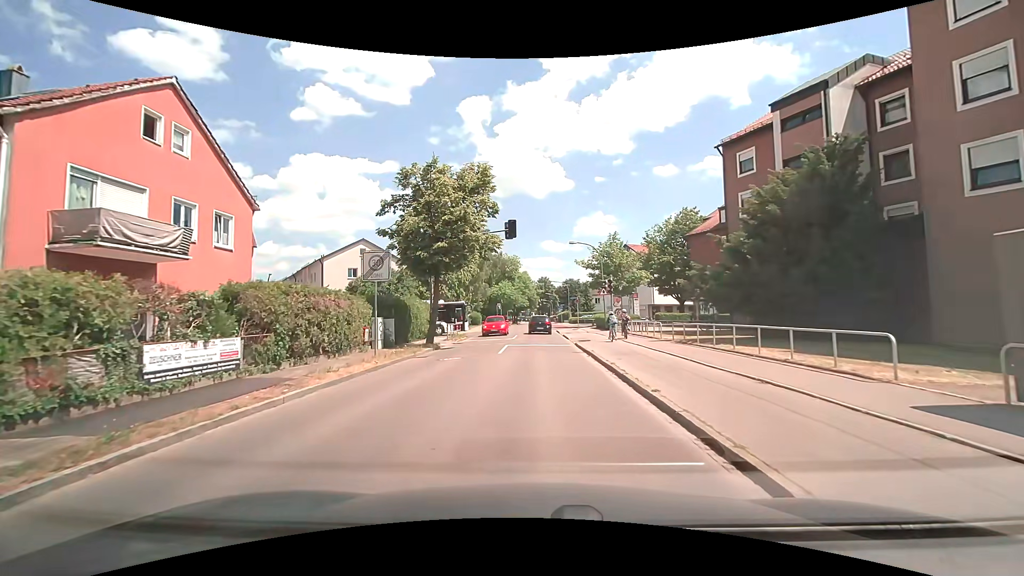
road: tertiary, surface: asphalt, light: Day
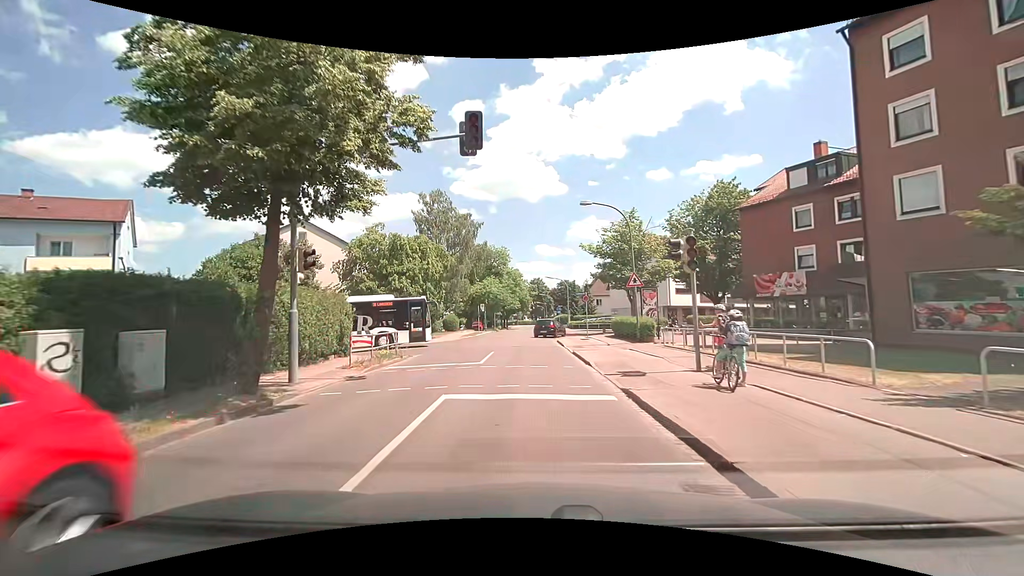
(0.0, +14.8) m; 0°
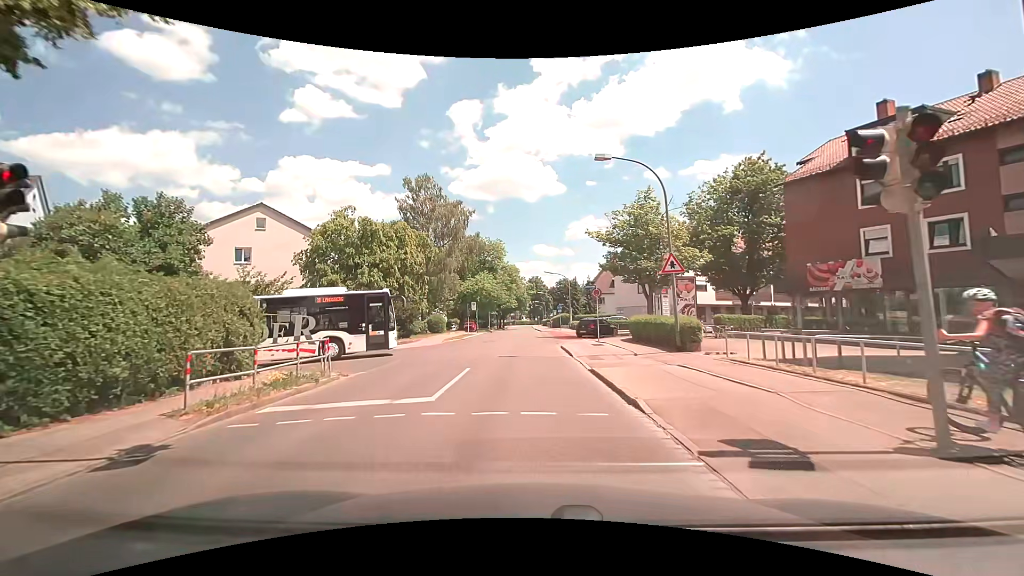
(0.0, +7.1) m; +1°
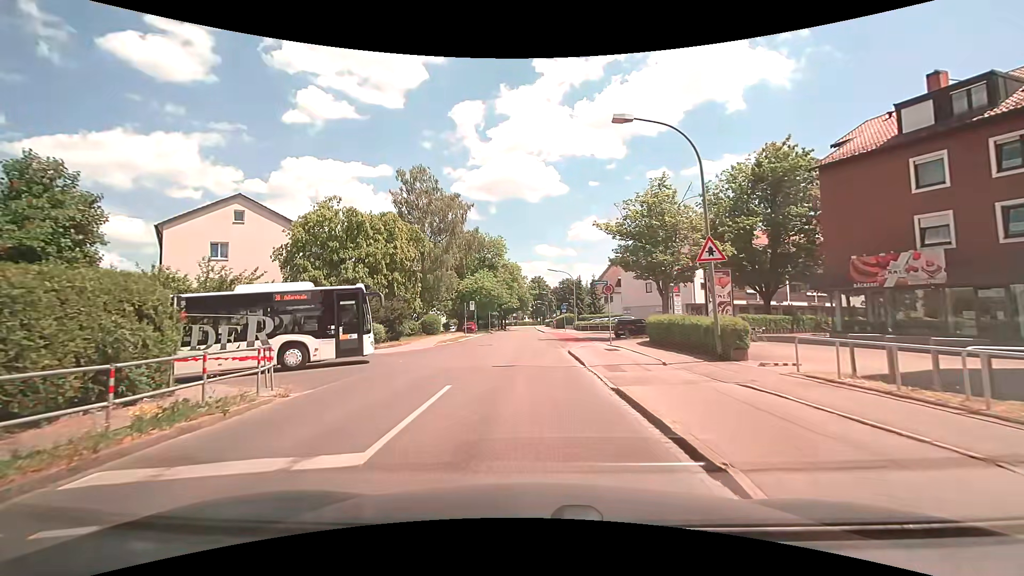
(0.0, +3.6) m; -1°
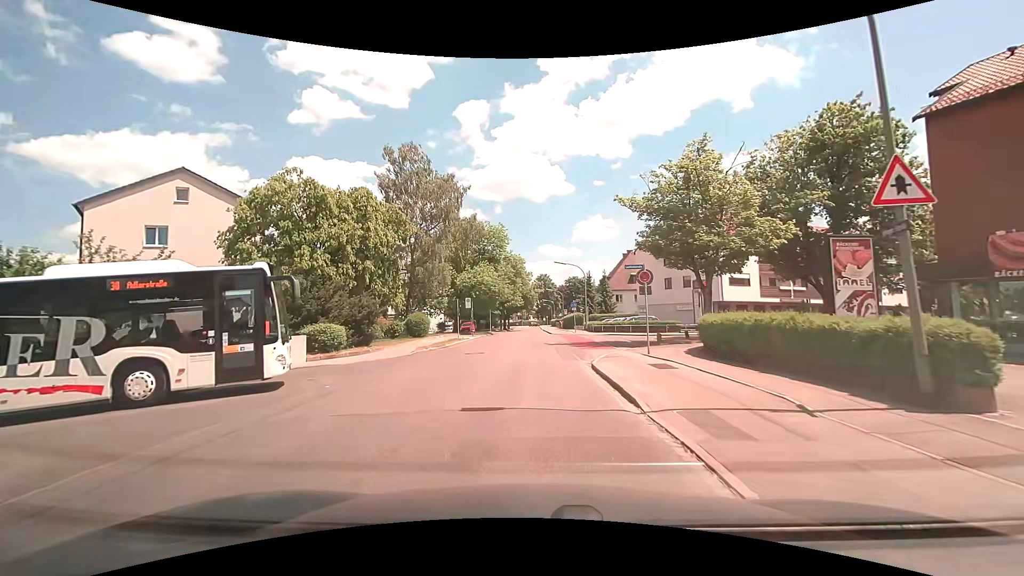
(0.0, +7.0) m; 0°
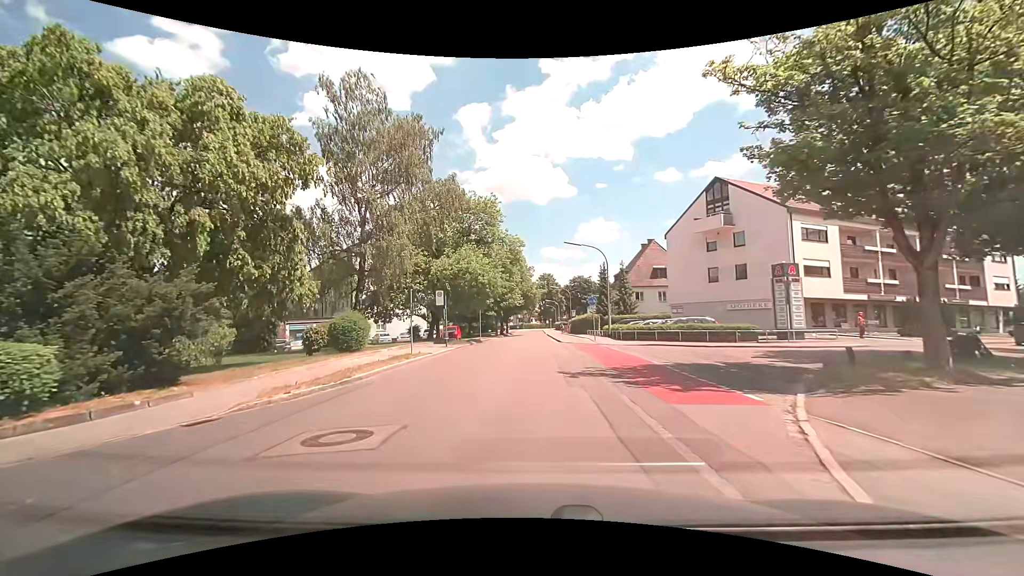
(-0.1, +14.6) m; 0°
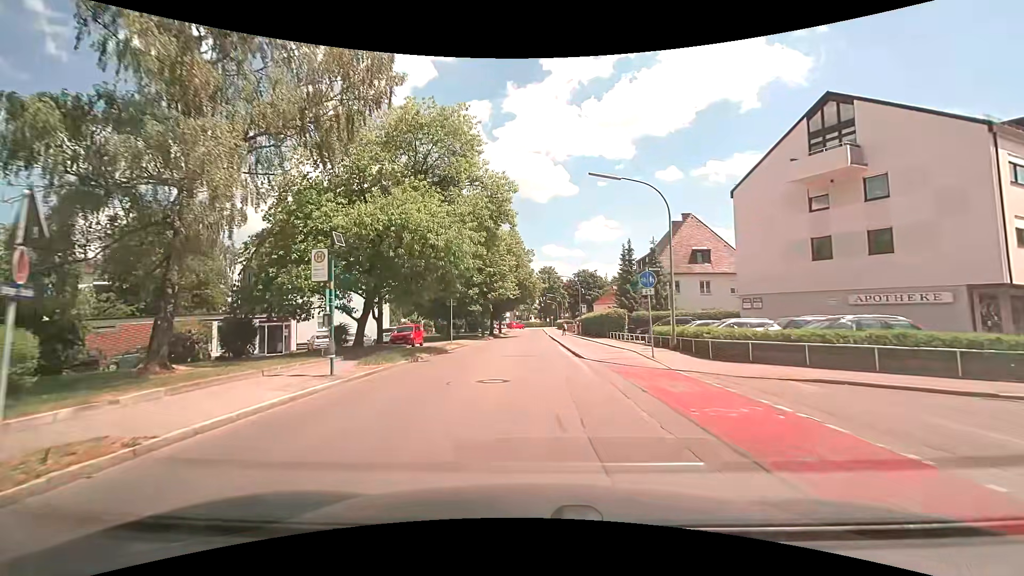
(0.0, +17.4) m; +1°
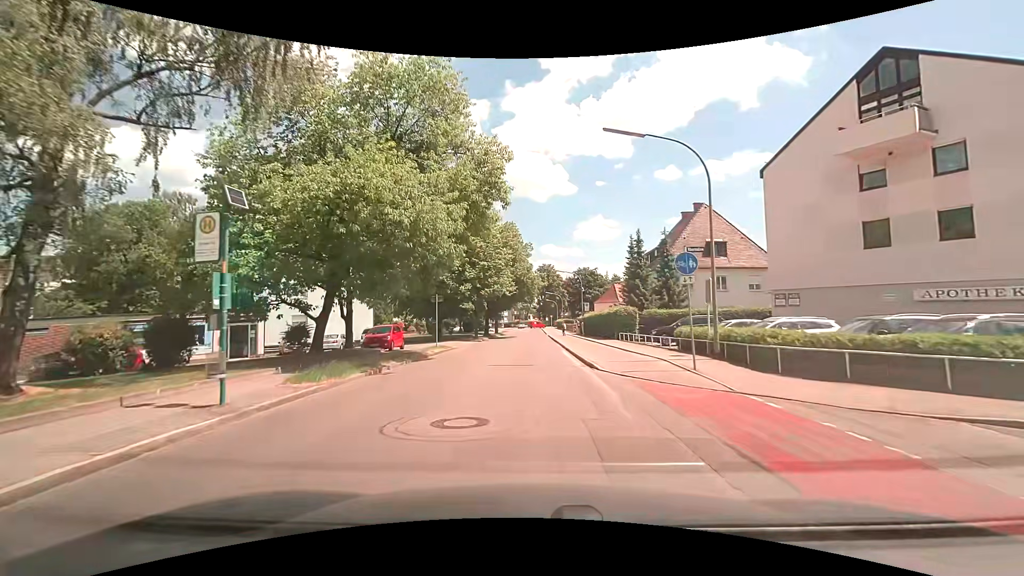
(-0.1, +4.7) m; -1°
